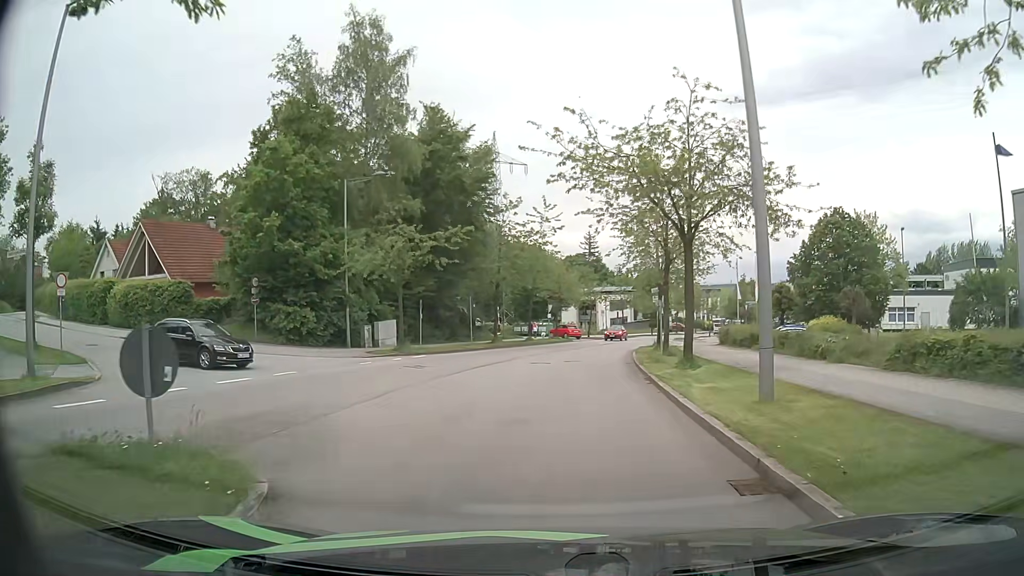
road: residential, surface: asphalt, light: Day
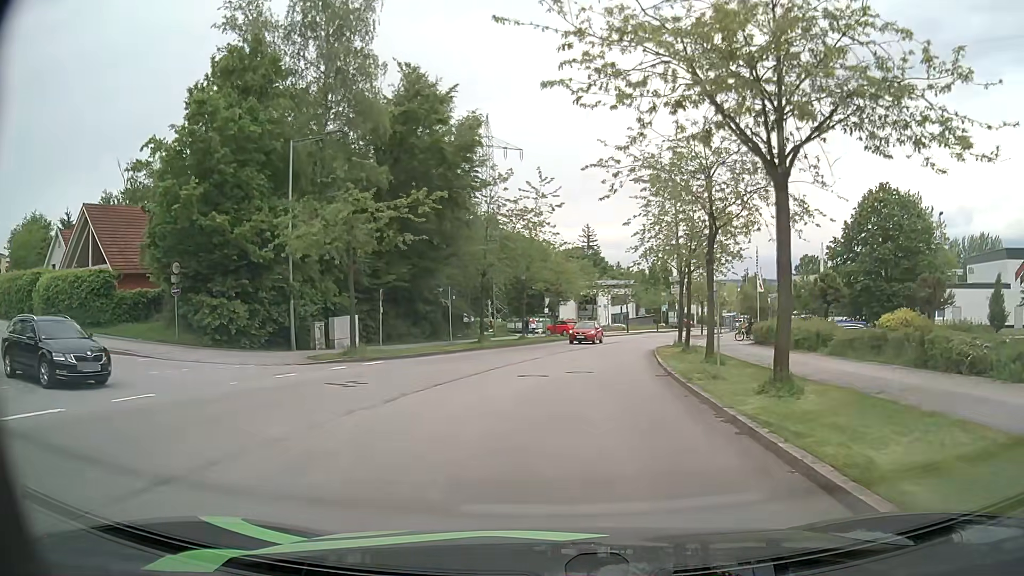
(0.0, +7.7) m; 0°
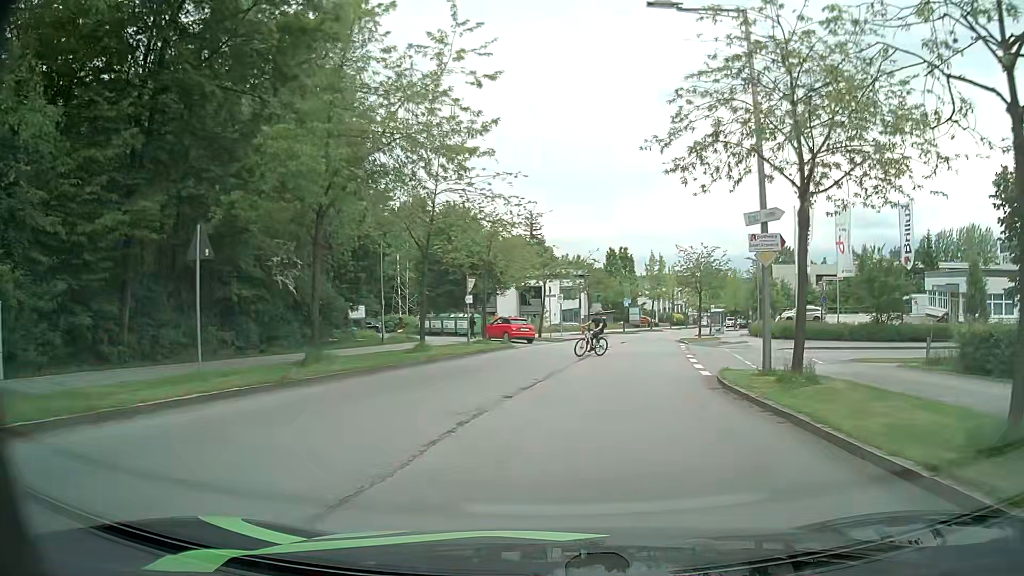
(+0.7, +21.5) m; +4°
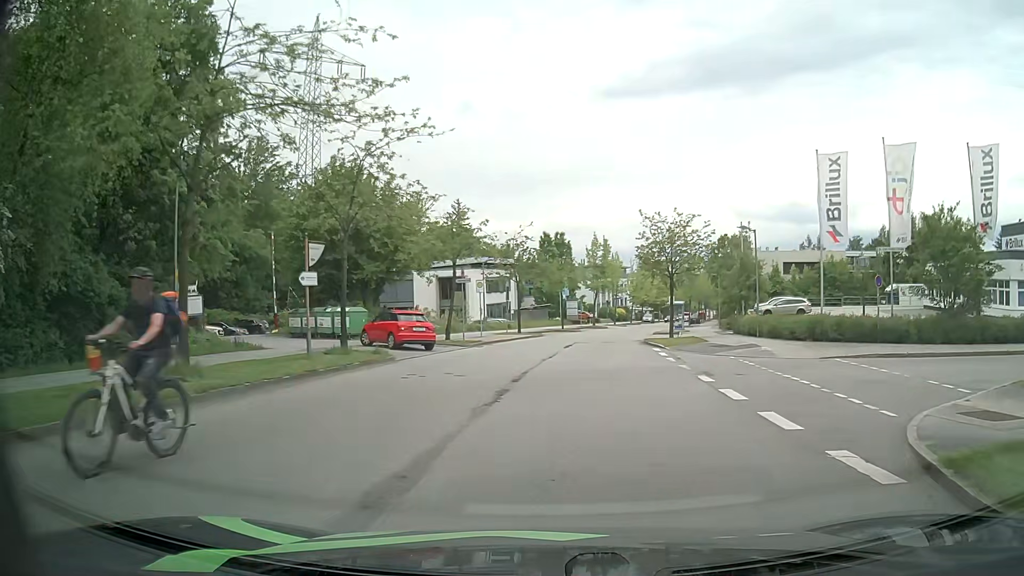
(+0.9, +13.2) m; +7°
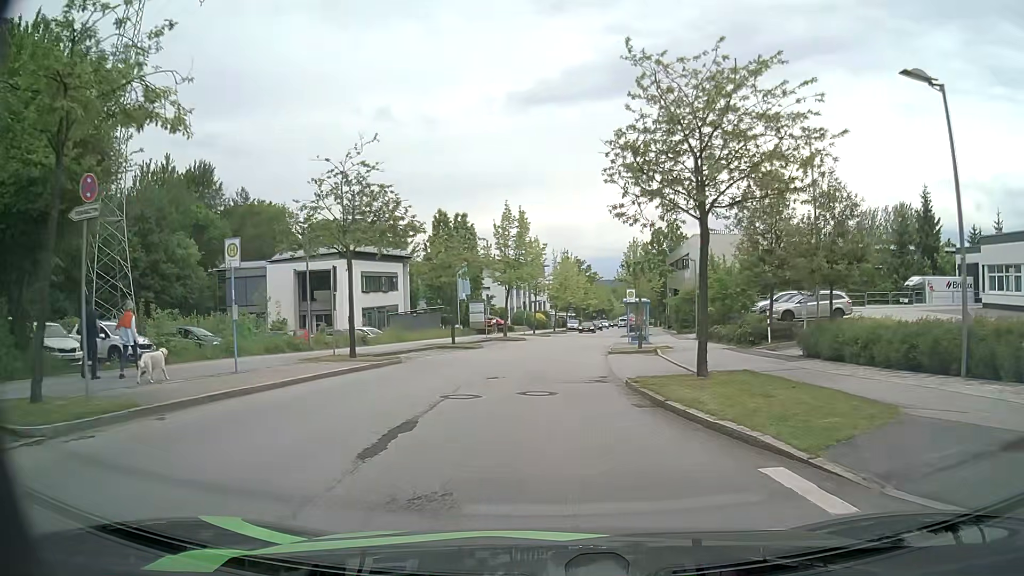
(+1.3, +22.1) m; +6°
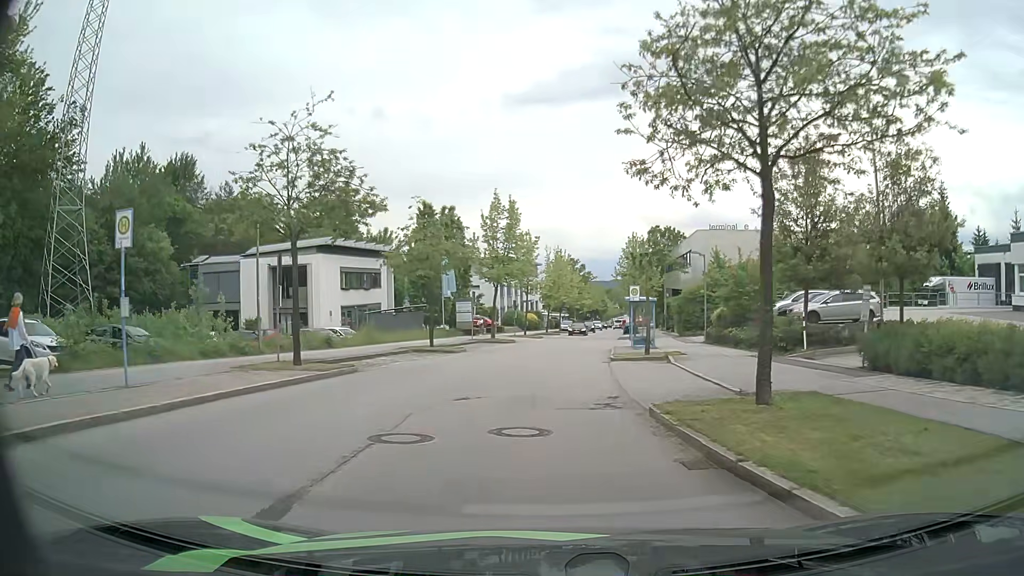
(+0.1, +4.4) m; +1°
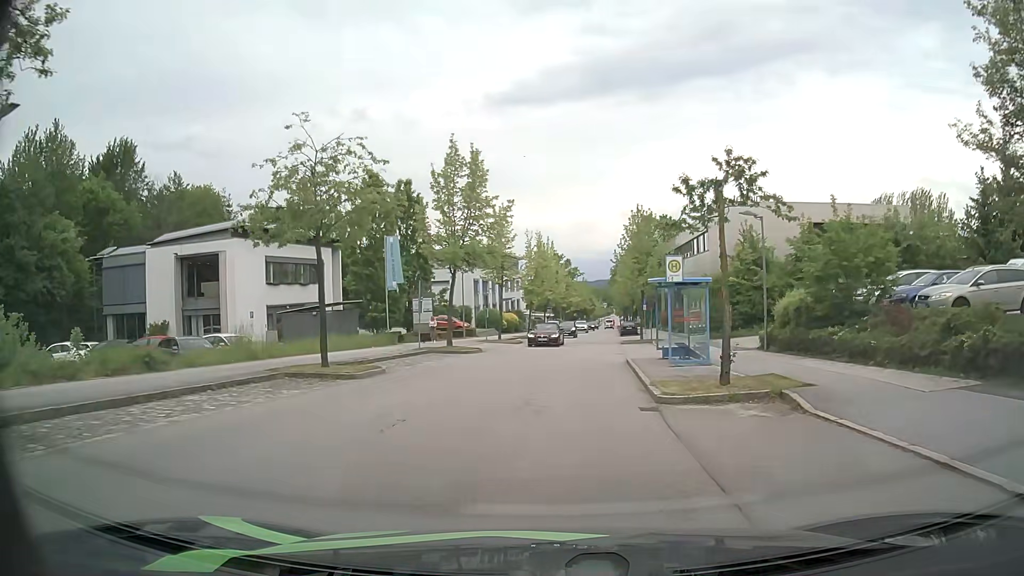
(+0.2, +13.2) m; +2°
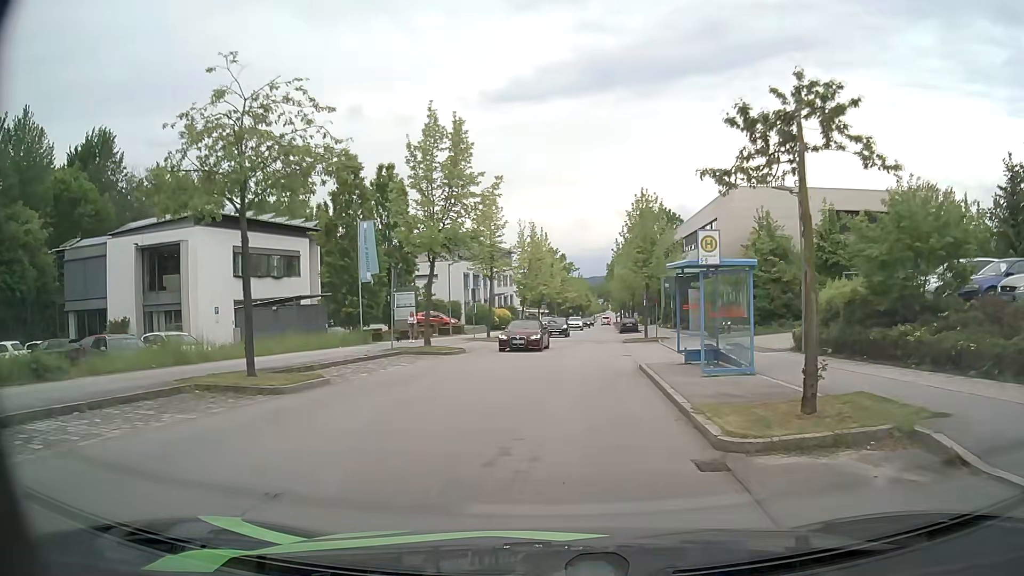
(-0.1, +4.4) m; 0°
(0, +10) (+1, +20) (+1, +30) (+2, +40) (+3, +50) (+4, +60) (+5, +70) (+6, +80) (+7, +90) (+8, +100) m
